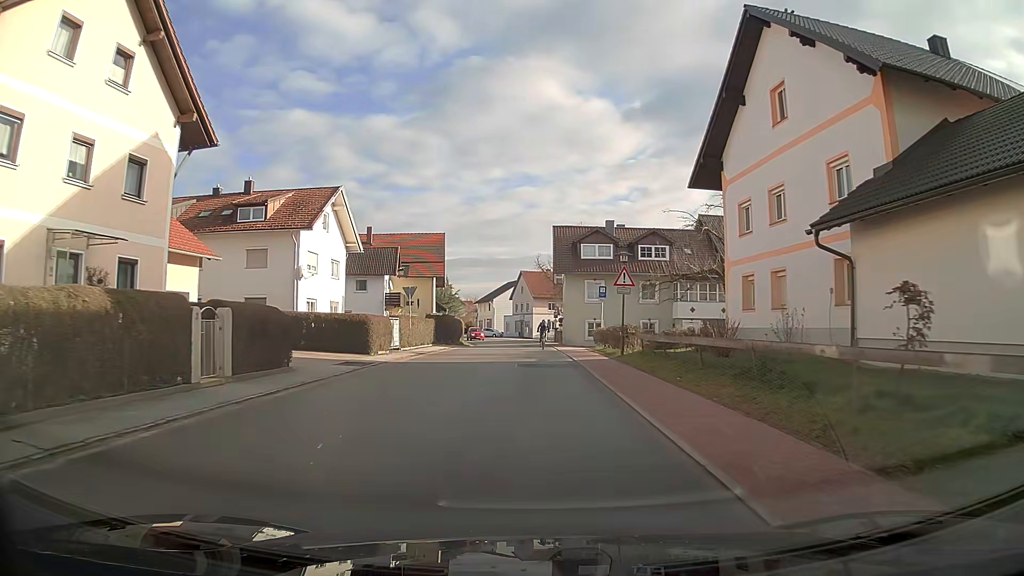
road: tertiary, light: Day
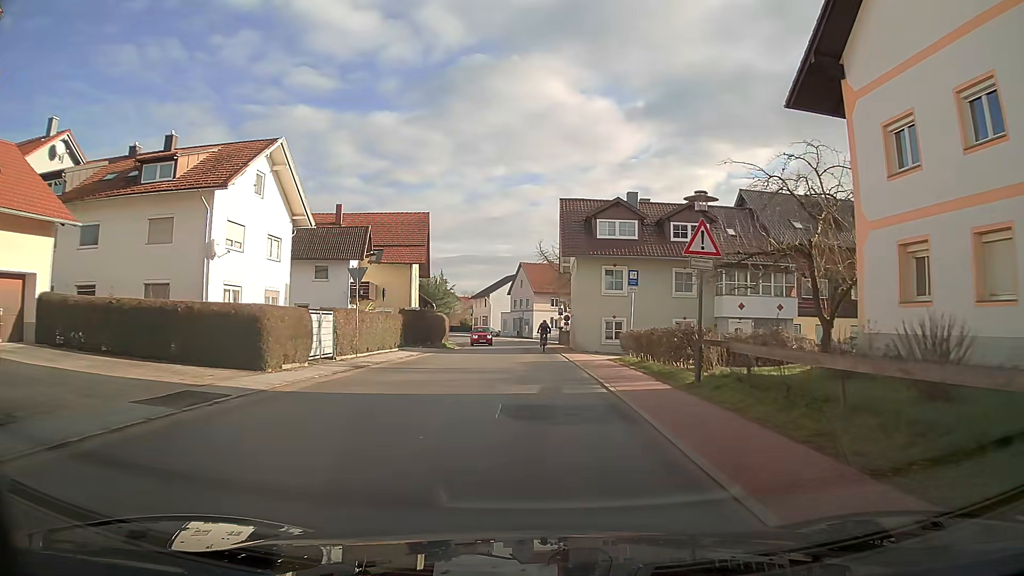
(0.0, +11.1) m; 0°
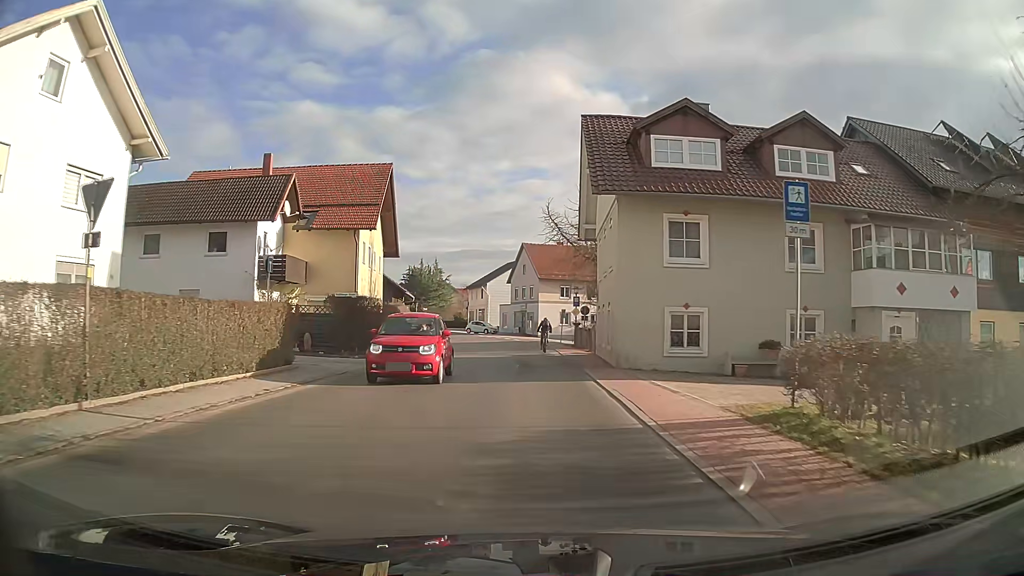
(0.0, +16.4) m; 0°
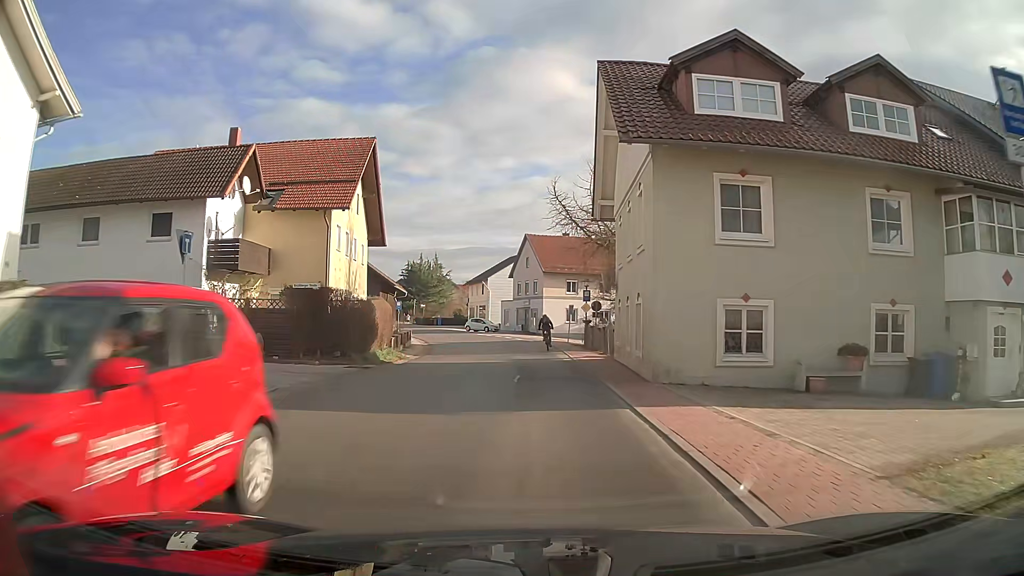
(0.0, +5.3) m; 0°
